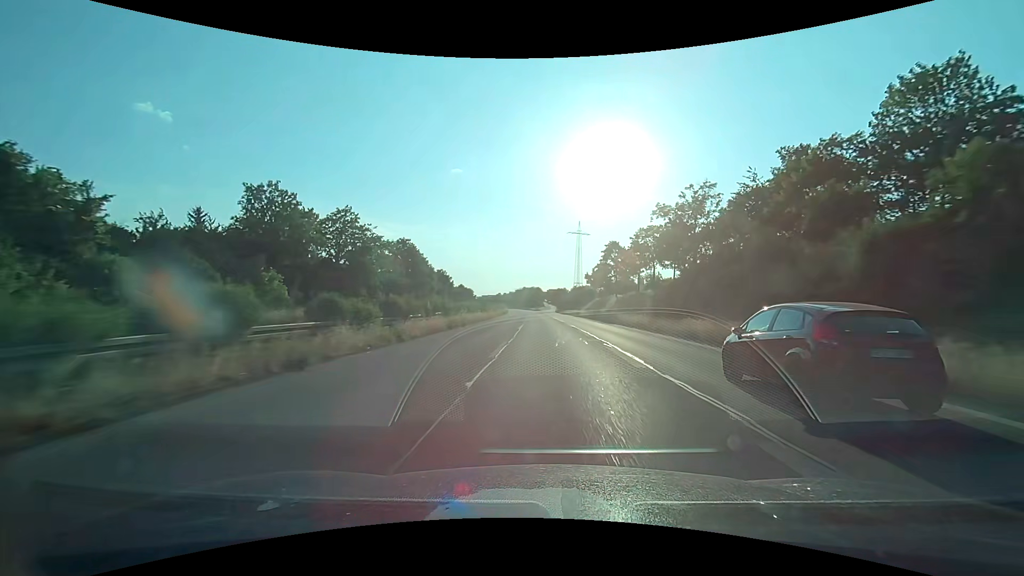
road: trunk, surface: asphalt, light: Day
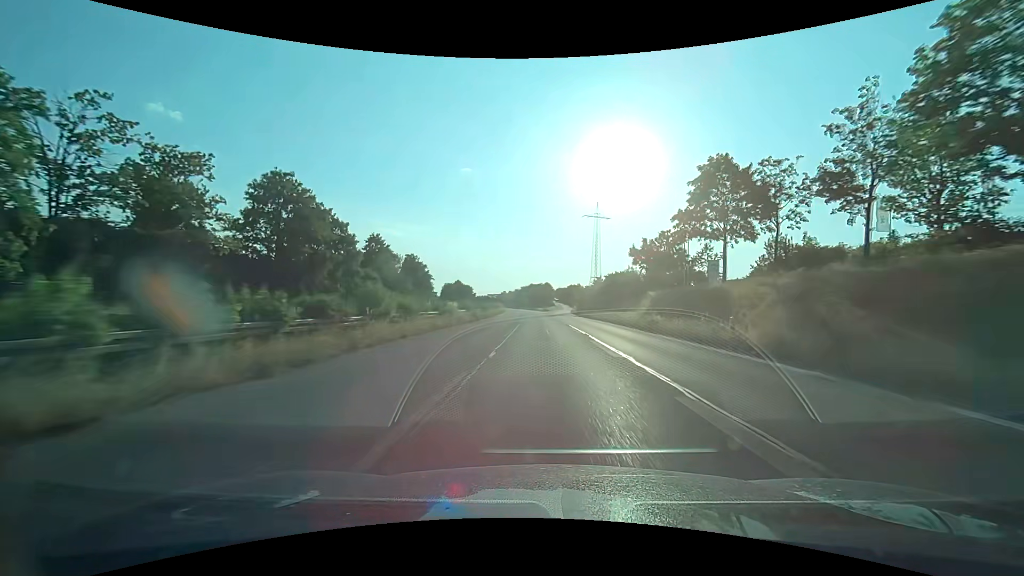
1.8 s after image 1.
(-0.3, +46.0) m; -1°
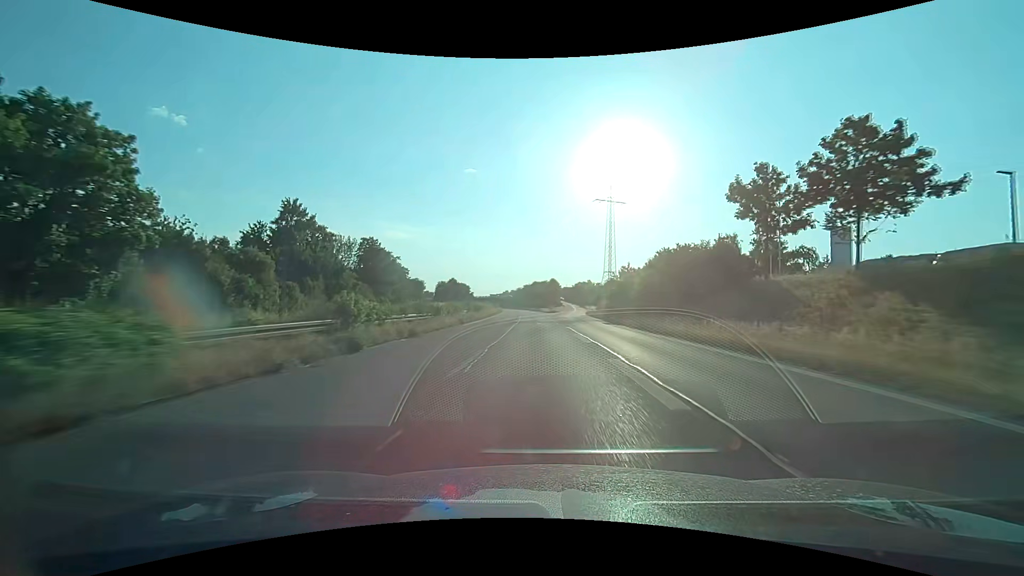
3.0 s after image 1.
(-0.2, +31.0) m; -1°
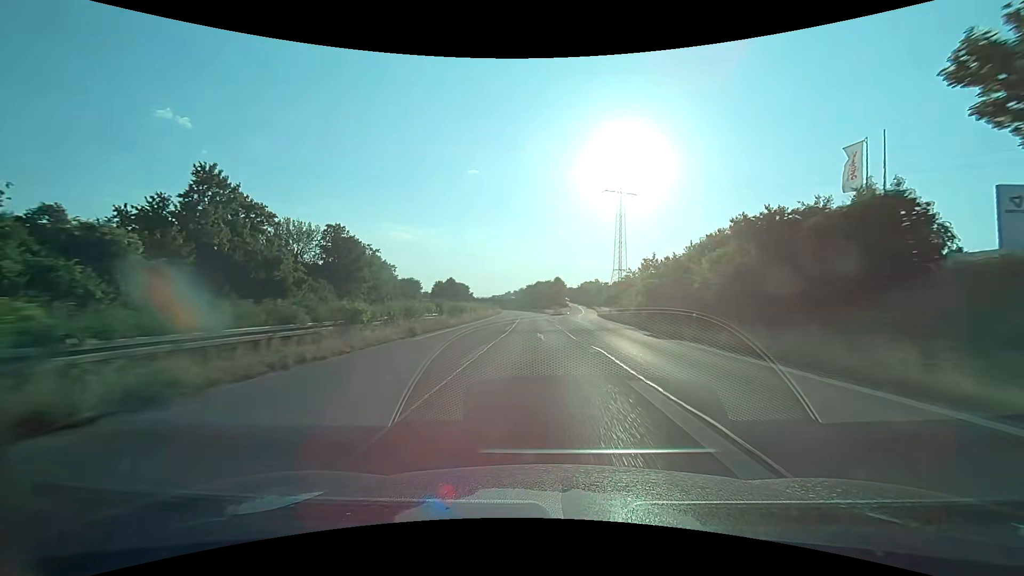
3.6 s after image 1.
(-0.1, +15.6) m; -1°
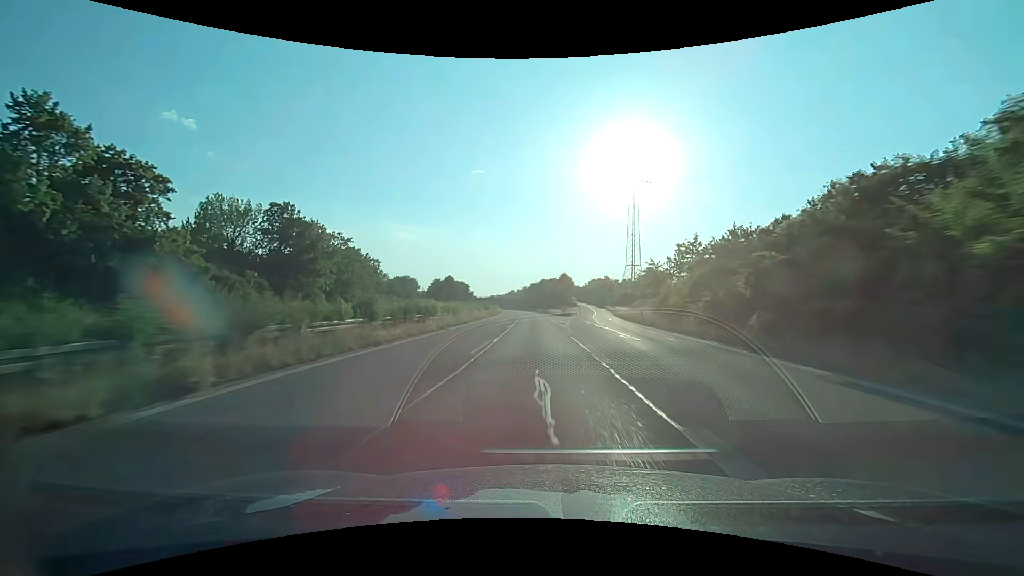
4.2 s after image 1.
(0.0, +15.6) m; 0°
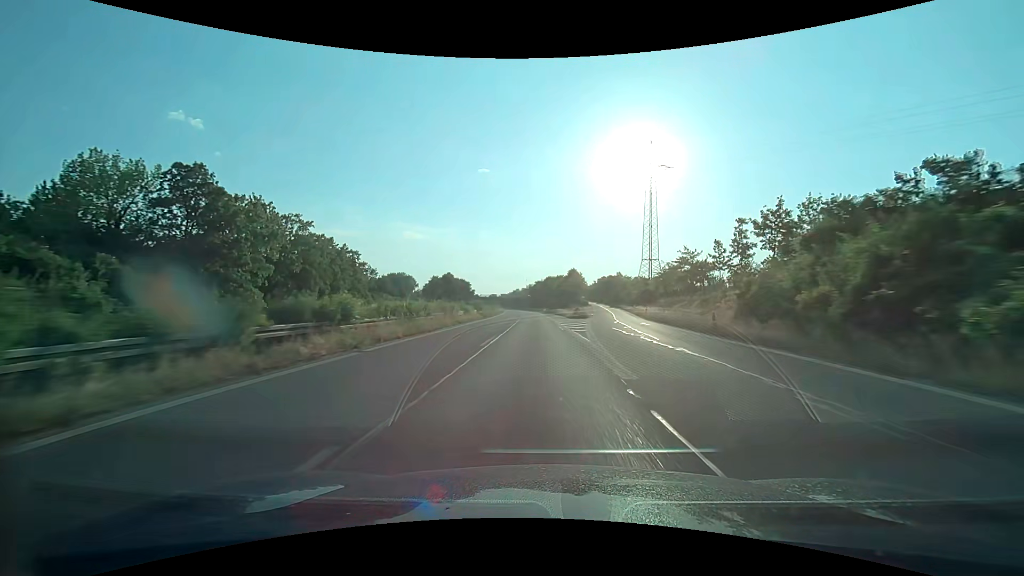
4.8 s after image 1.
(-0.2, +15.6) m; -1°
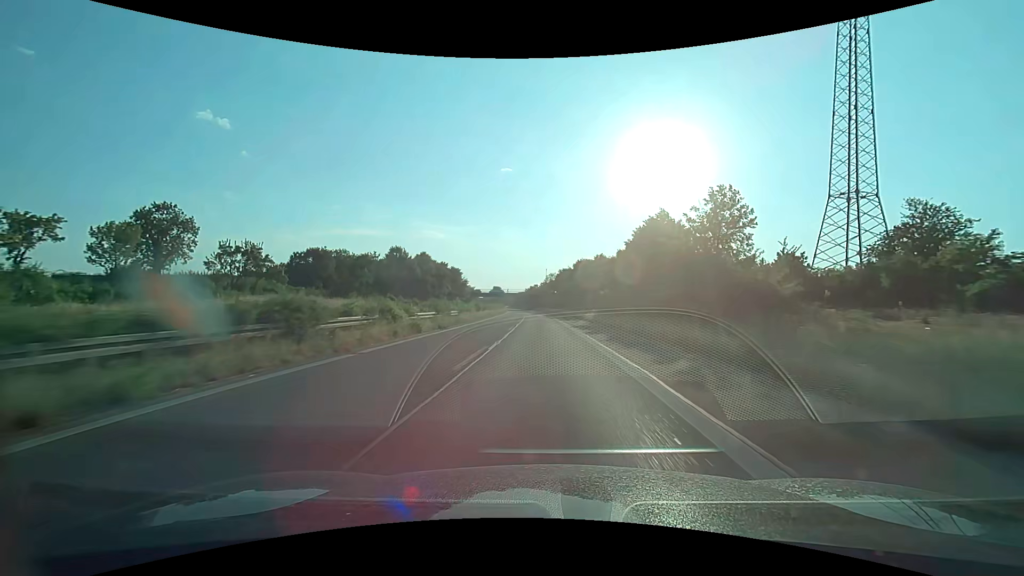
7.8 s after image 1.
(-1.9, +78.5) m; -2°
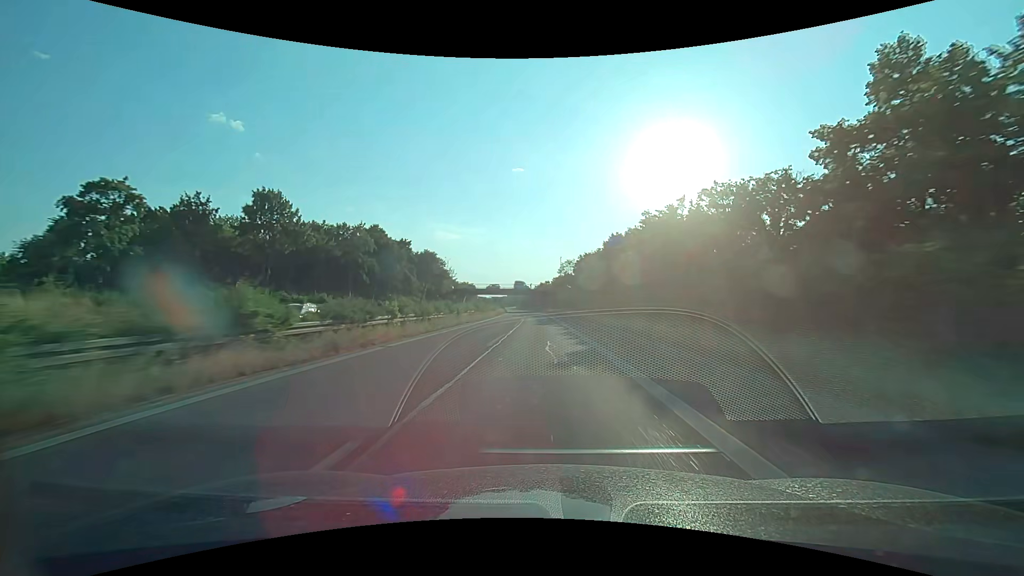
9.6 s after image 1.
(-0.5, +47.3) m; -1°
(0, +10) (0, +20) (0, +30) (0, +40) (-1, +50) (-1, +60) (-1, +70) (-2, +80) (-2, +90) (-3, +100) m
